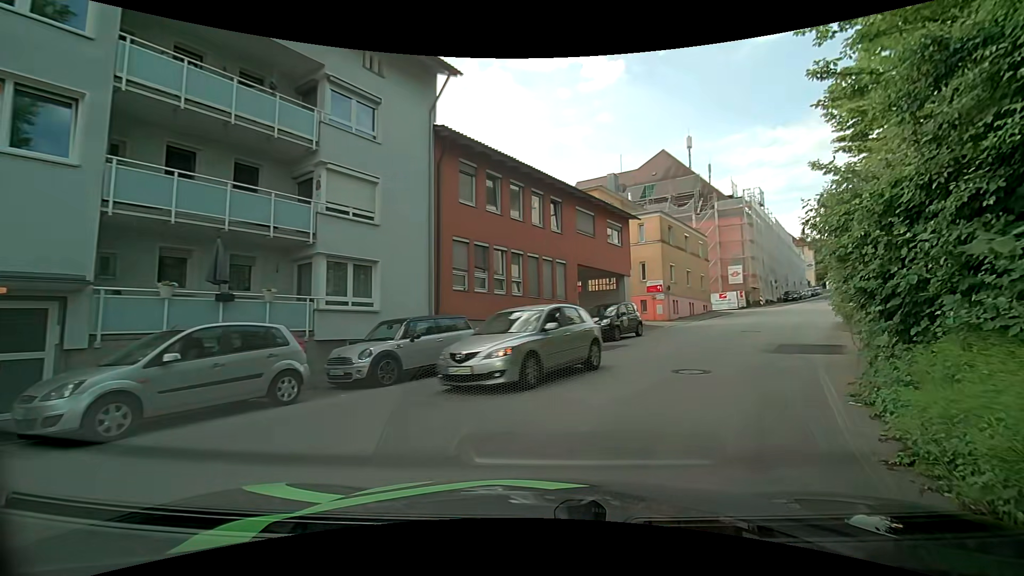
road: residential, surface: asphalt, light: Day
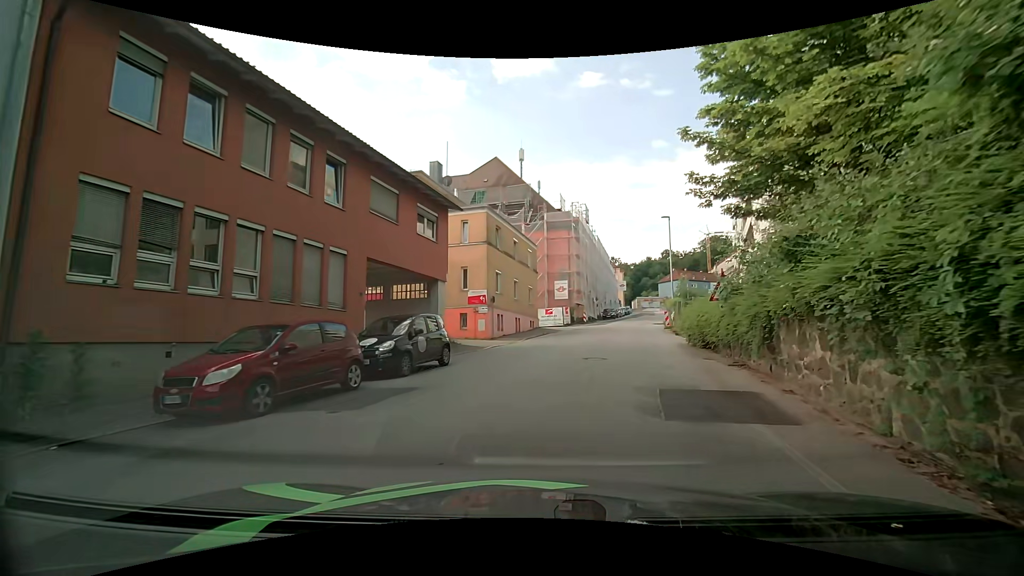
(+1.6, +7.7) m; +21°
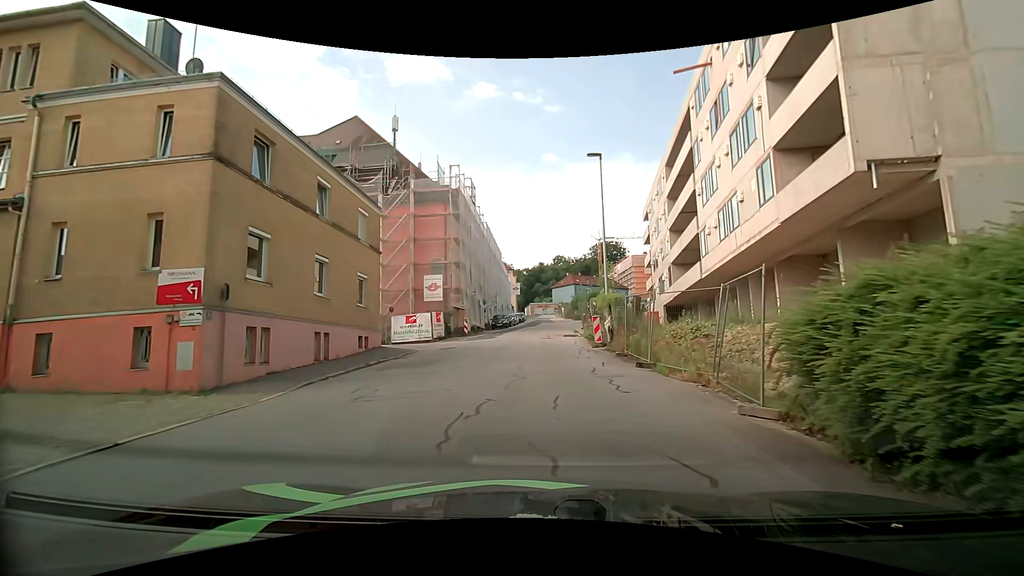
(+1.7, +17.0) m; +11°
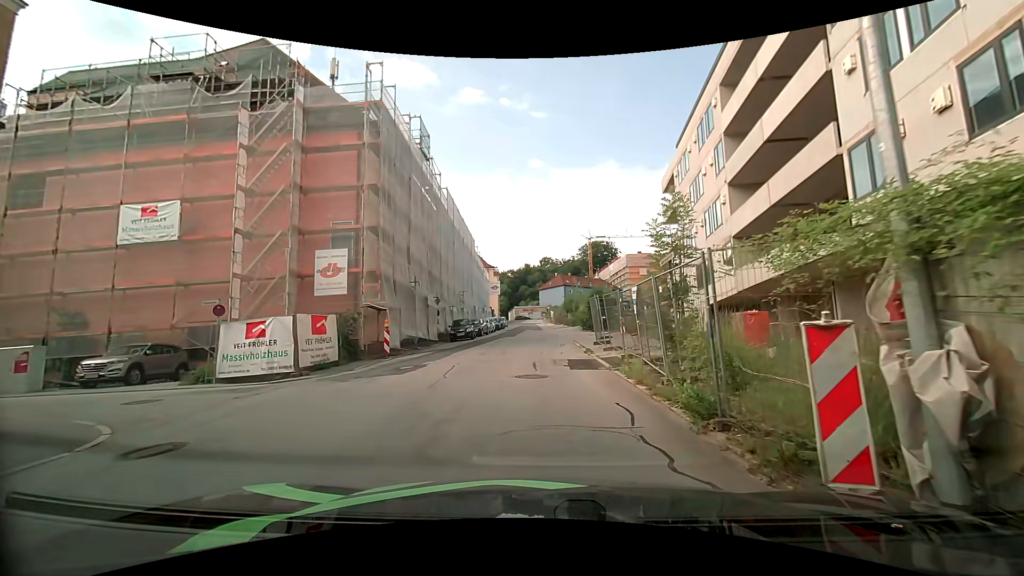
(+0.4, +17.0) m; +1°
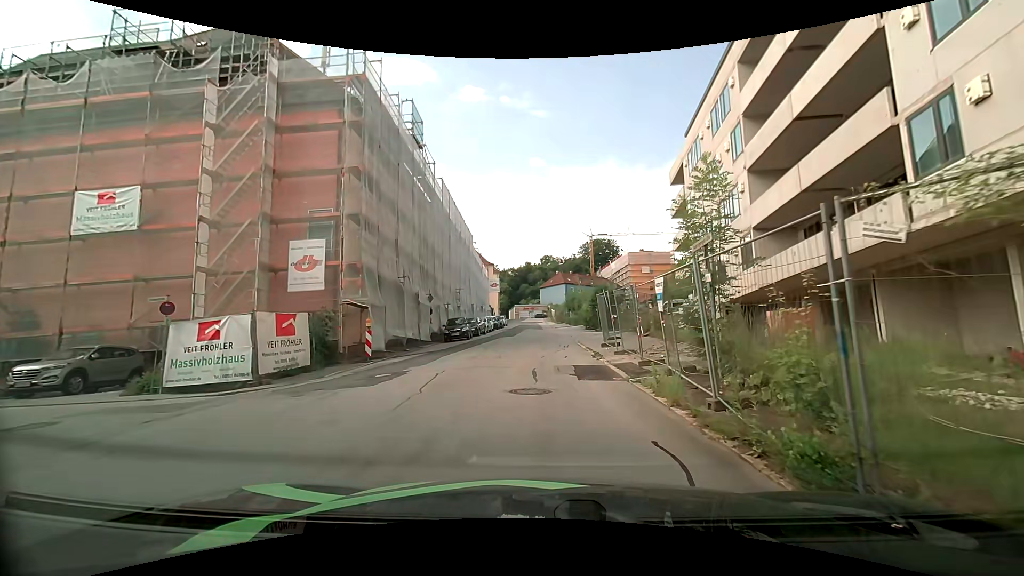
(0.0, +2.4) m; 0°
